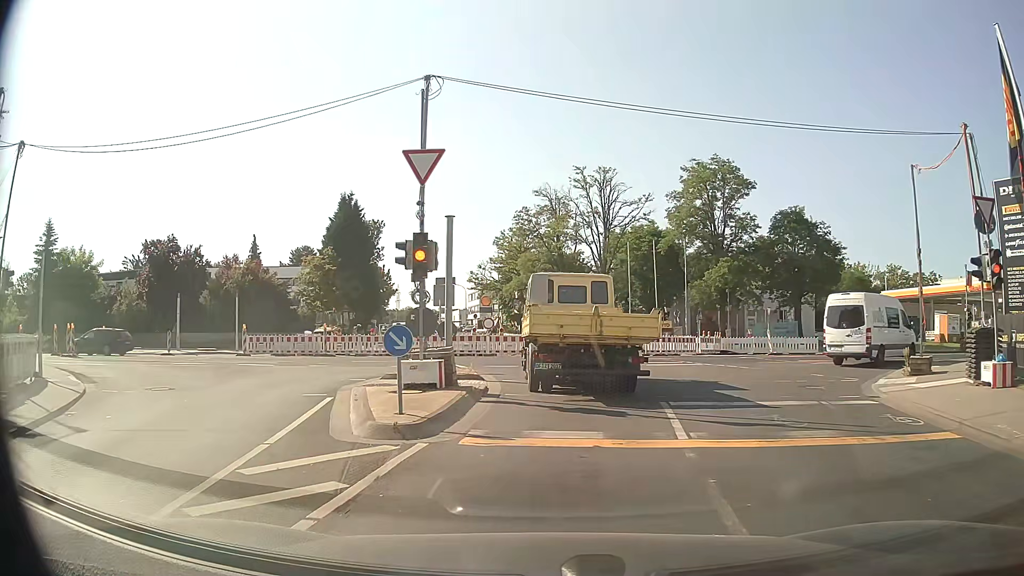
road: tertiary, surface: asphalt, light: Day
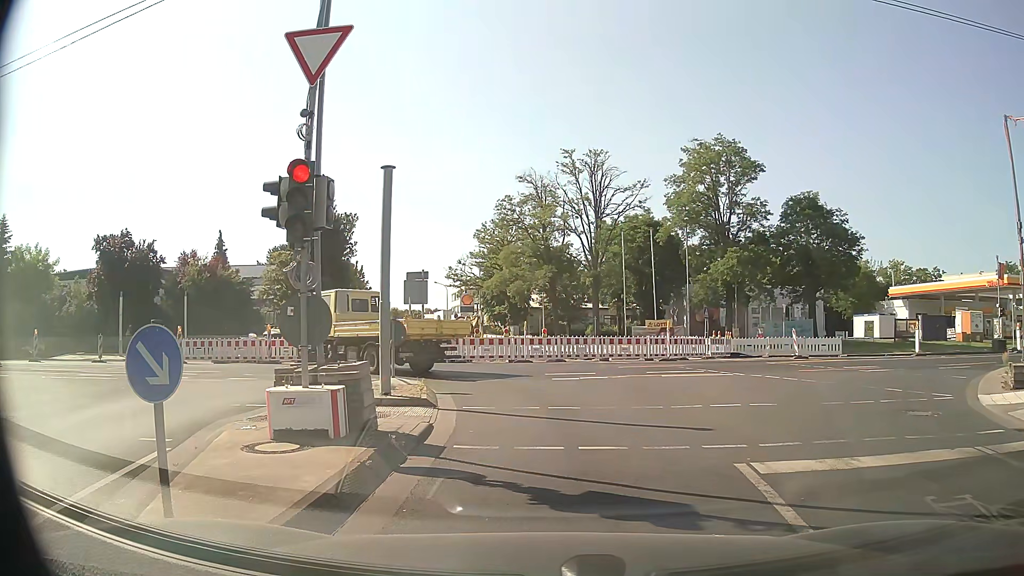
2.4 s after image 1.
(0.0, +5.2) m; 0°
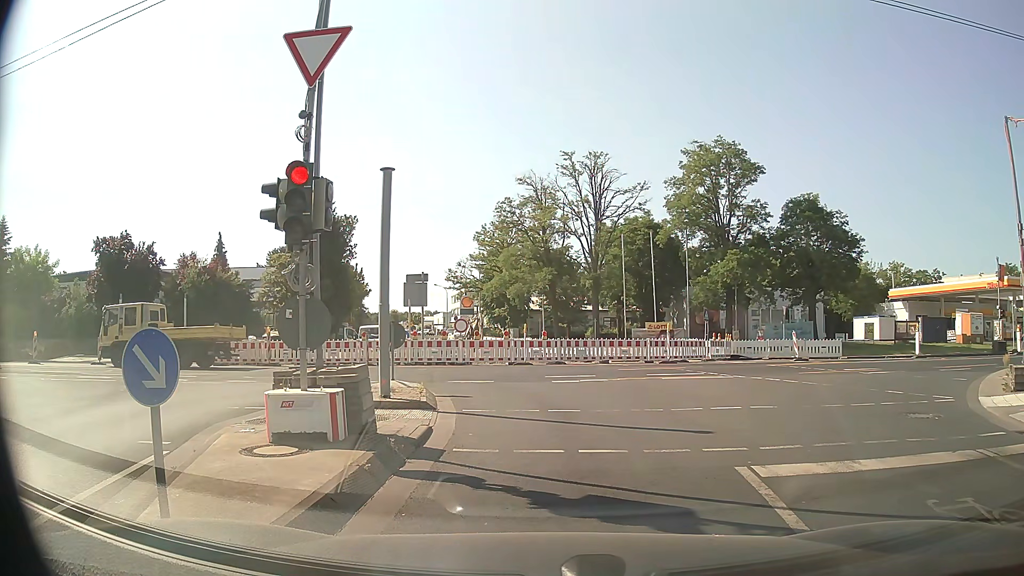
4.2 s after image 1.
(0.0, +0.1) m; 0°
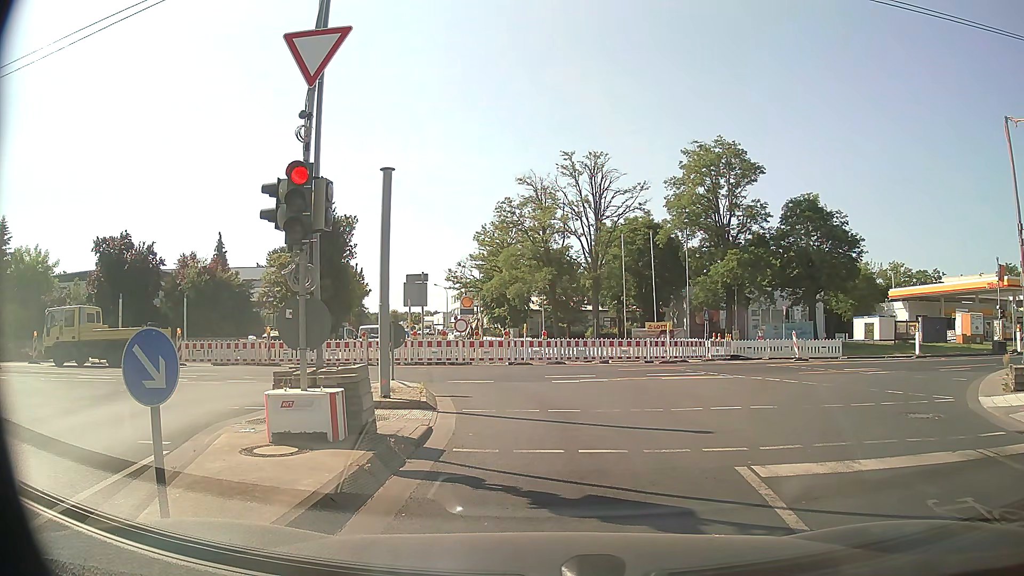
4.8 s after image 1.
(0.0, 0.0) m; 0°
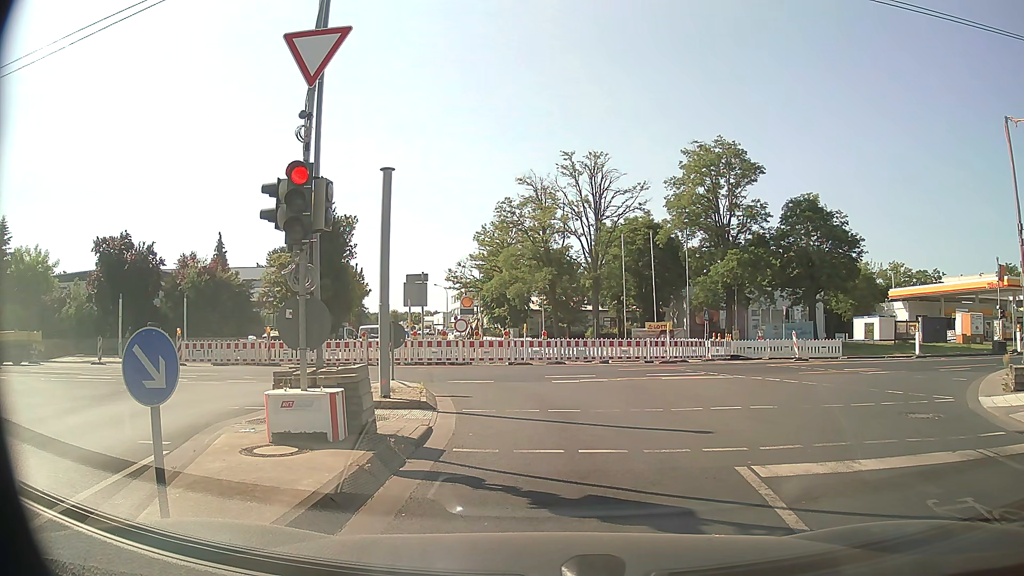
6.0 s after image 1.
(0.0, 0.0) m; 0°
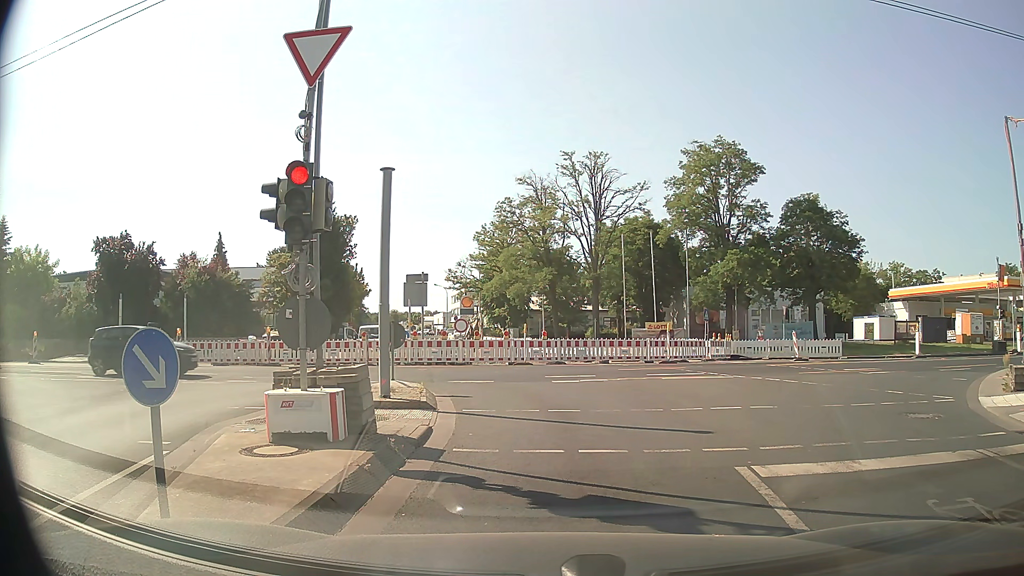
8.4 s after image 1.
(0.0, 0.0) m; 0°
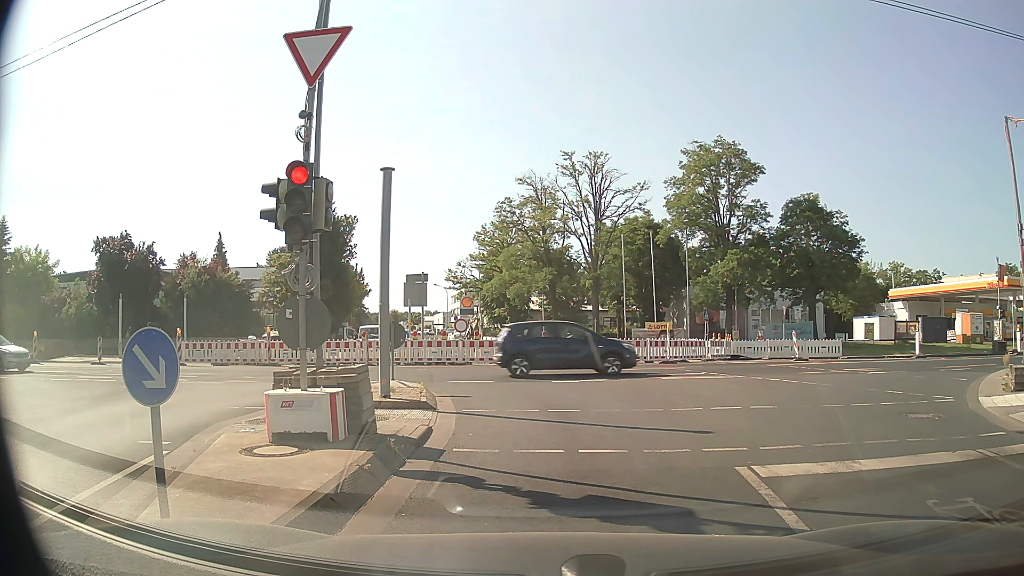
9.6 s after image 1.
(0.0, 0.0) m; 0°
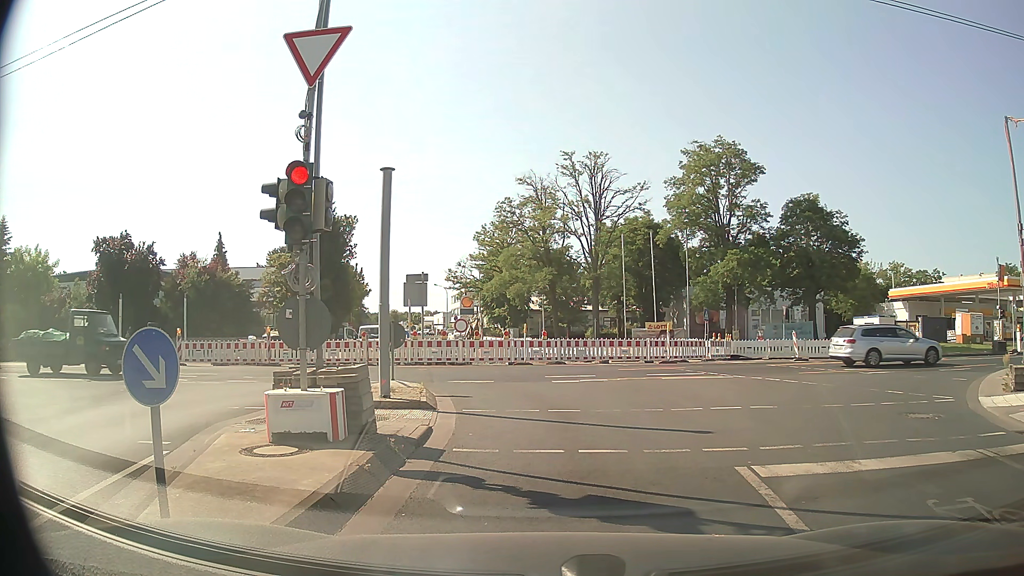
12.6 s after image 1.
(0.0, 0.0) m; 0°
(0, +10) (-2, +20) (-10, +26) (-20, +27) (-30, +27) (-39, +26) (-49, +26) (-59, +26) (-69, +26) (-79, +27) m
